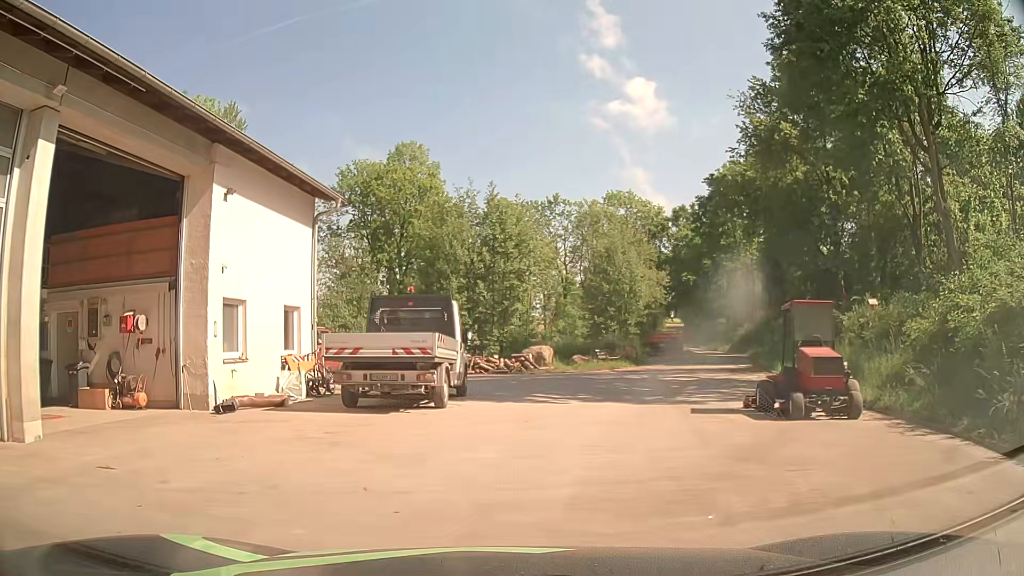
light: Day
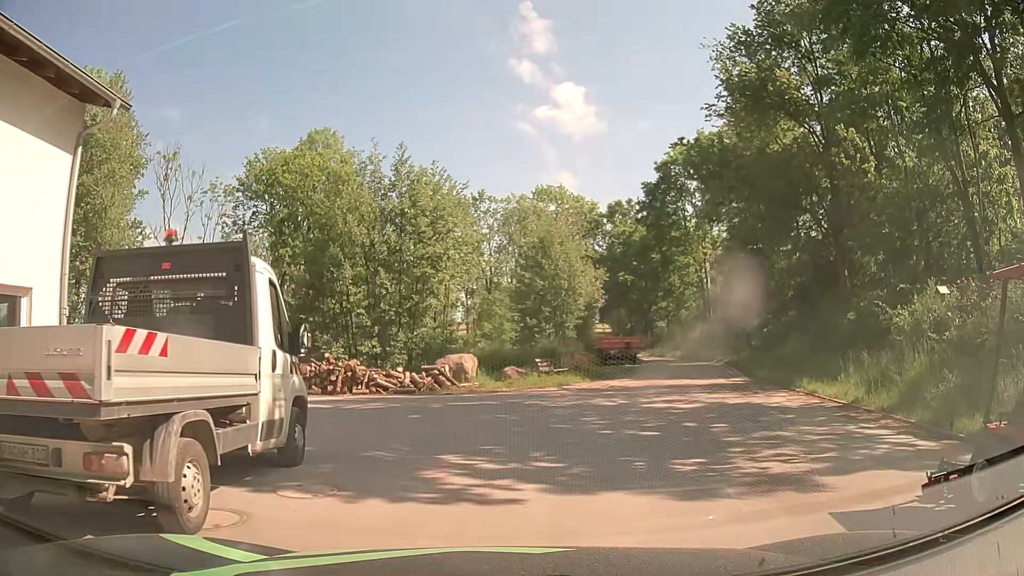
(+0.2, +8.4) m; +5°
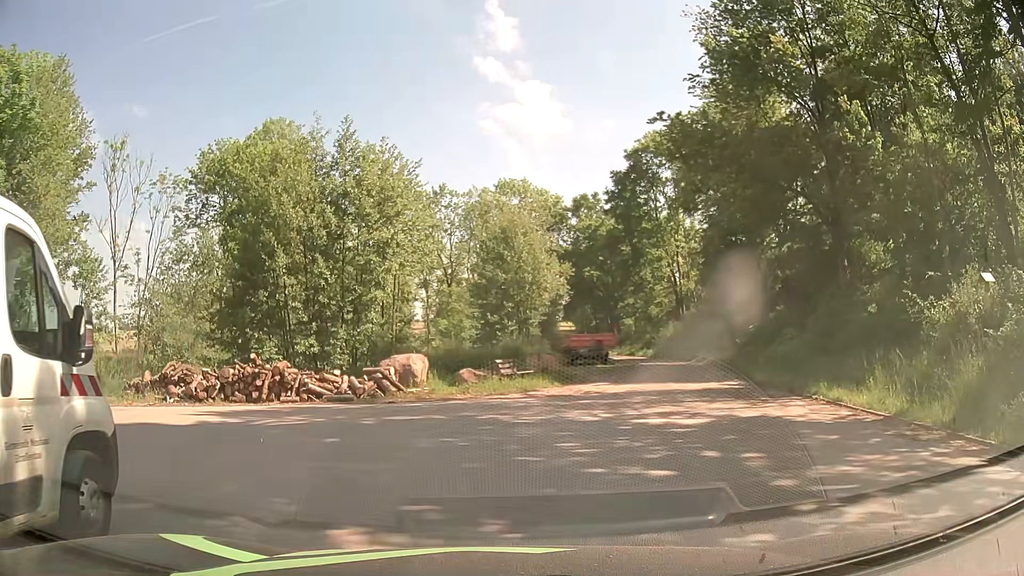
(+0.1, +3.4) m; +5°
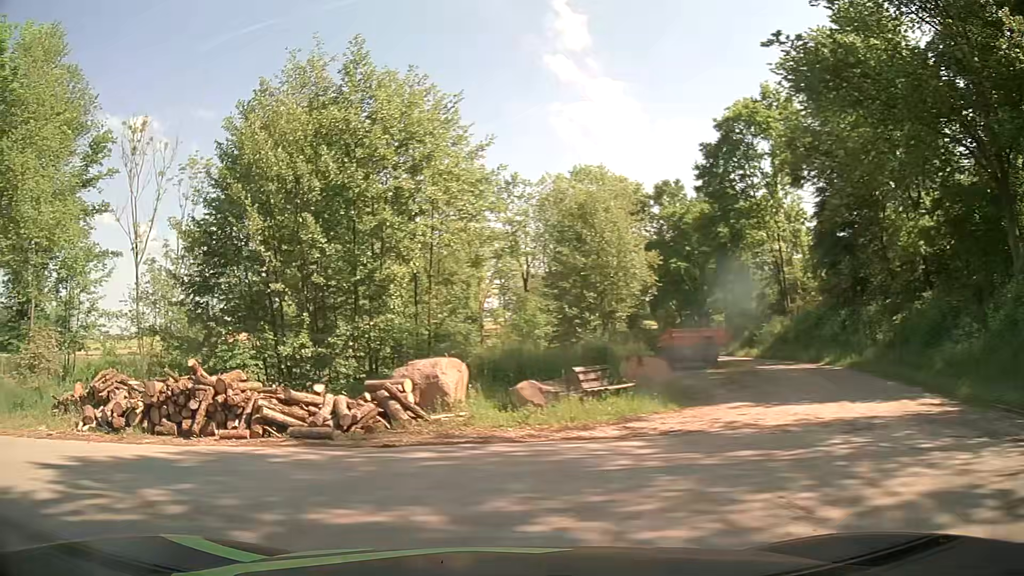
(+0.1, +7.7) m; -6°
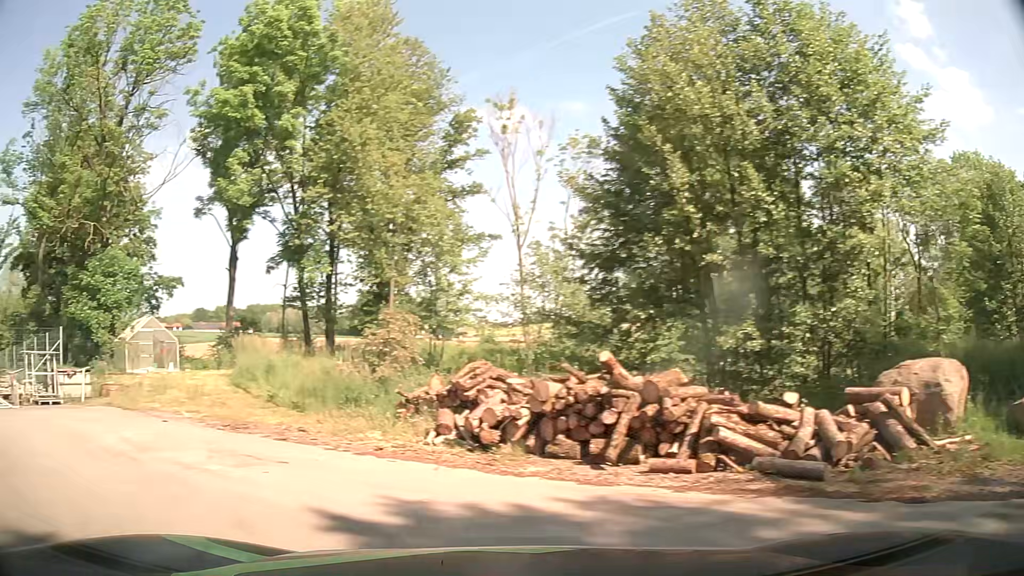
(-1.0, +3.7) m; -32°
